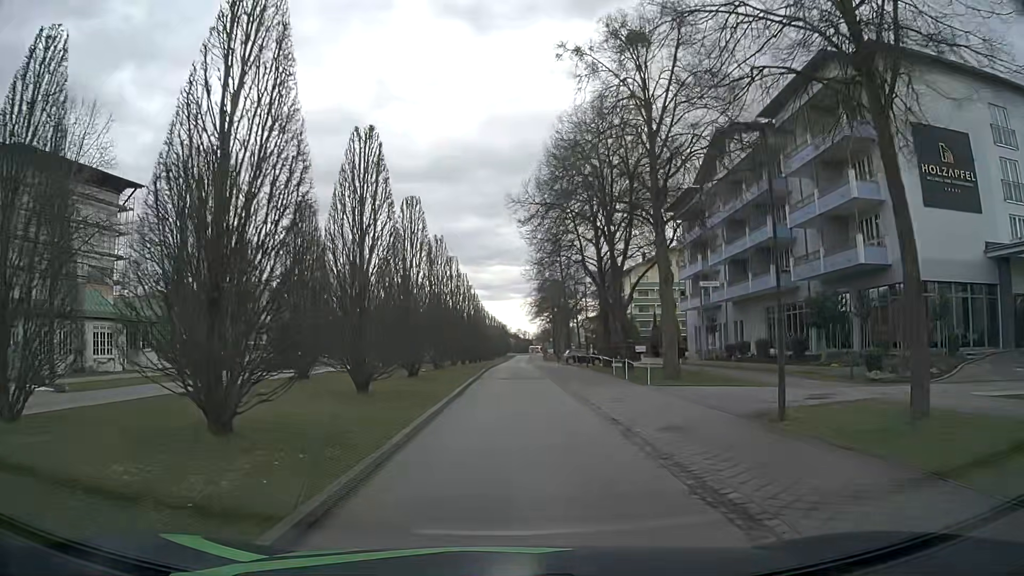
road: residential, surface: asphalt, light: Day
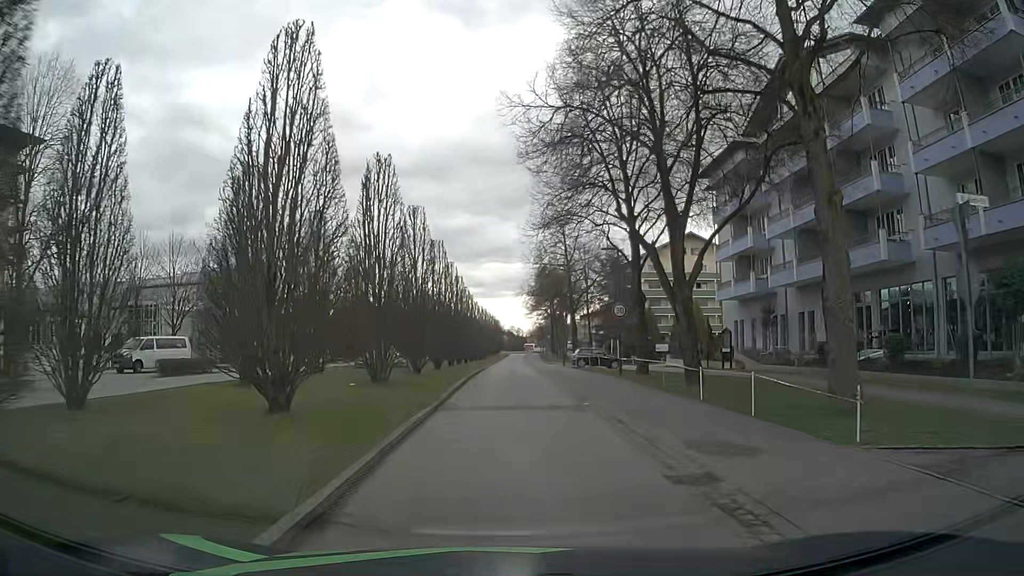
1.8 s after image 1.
(+0.1, +13.9) m; +1°
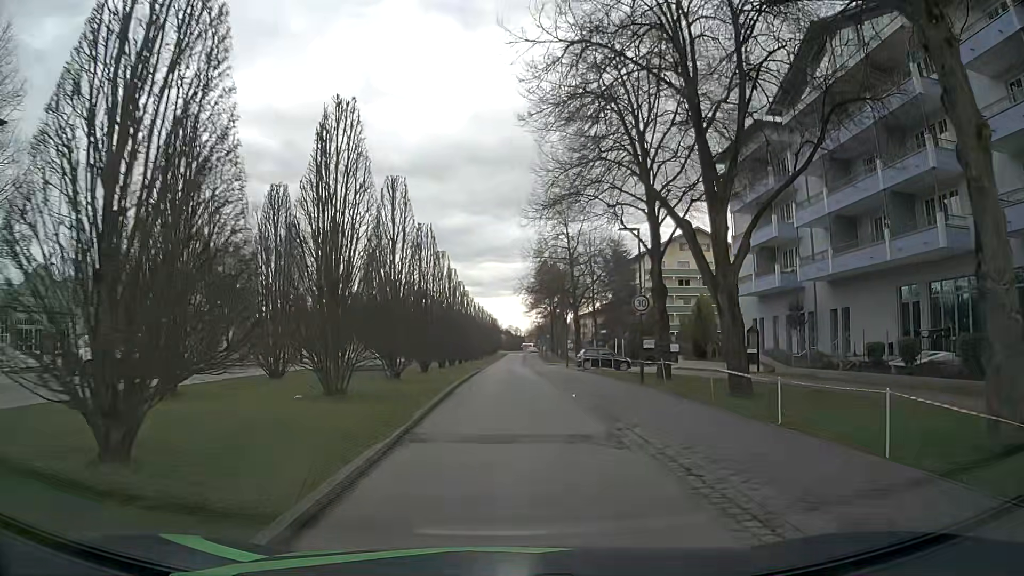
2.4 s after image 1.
(0.0, +4.7) m; 0°
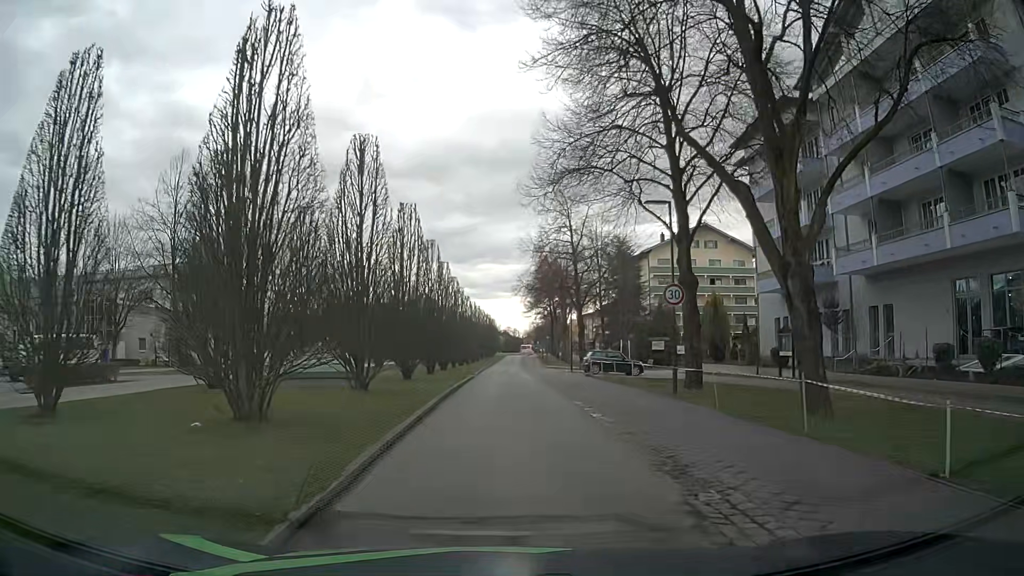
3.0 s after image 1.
(0.0, +4.7) m; +1°
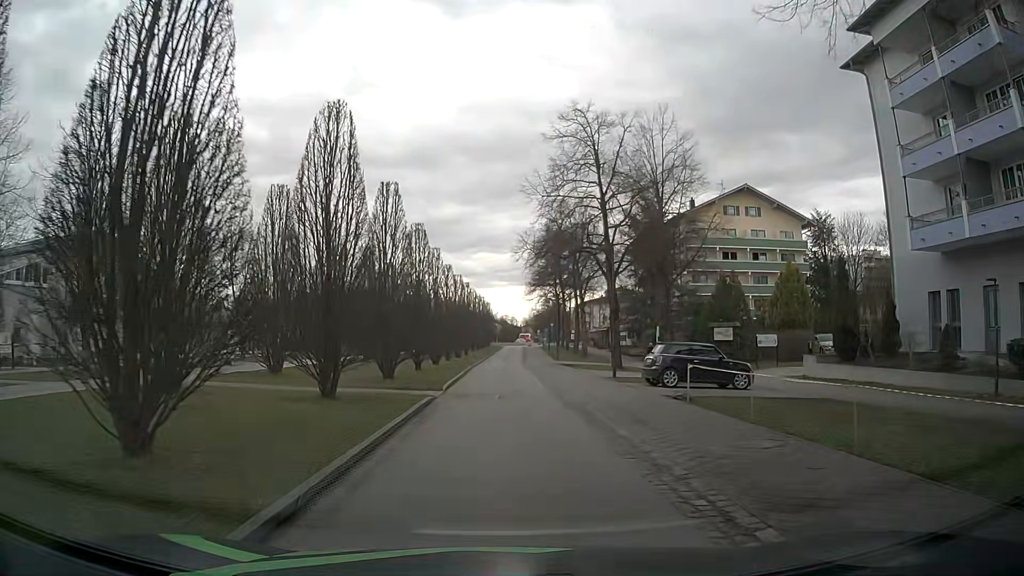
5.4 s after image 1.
(-0.1, +18.6) m; 0°
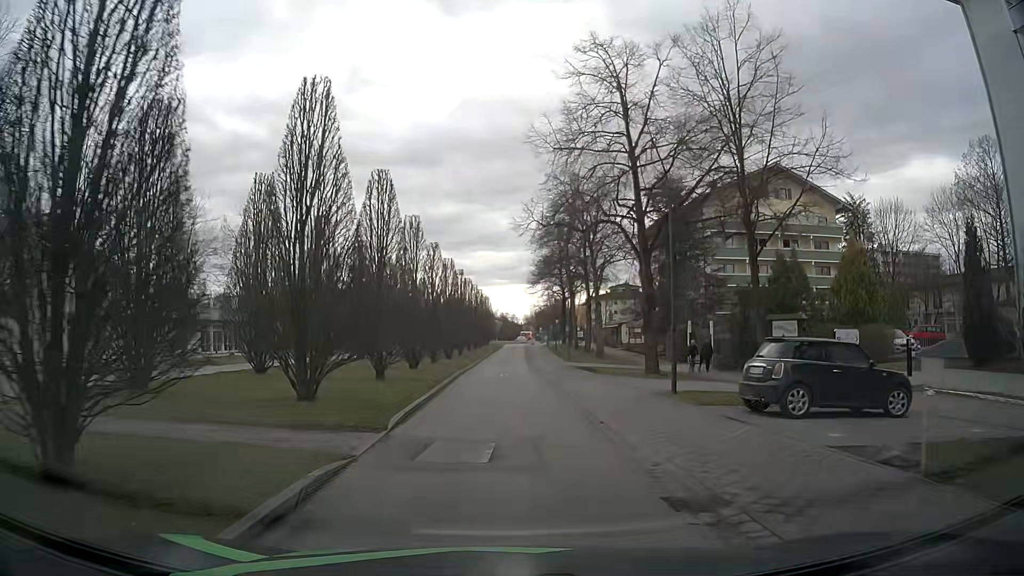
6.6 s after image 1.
(-0.1, +9.3) m; -1°
(0, +10) (0, +20) (0, +30) (0, +40) (+1, +50) (+1, +60) (+1, +70) (+2, +80) (+2, +90) (+2, +100) m
